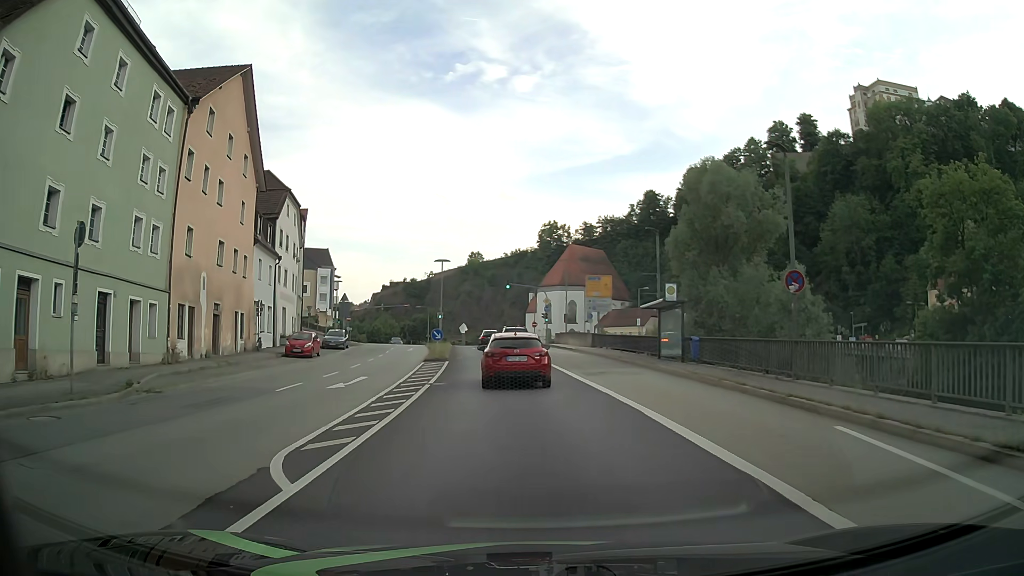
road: primary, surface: asphalt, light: Day
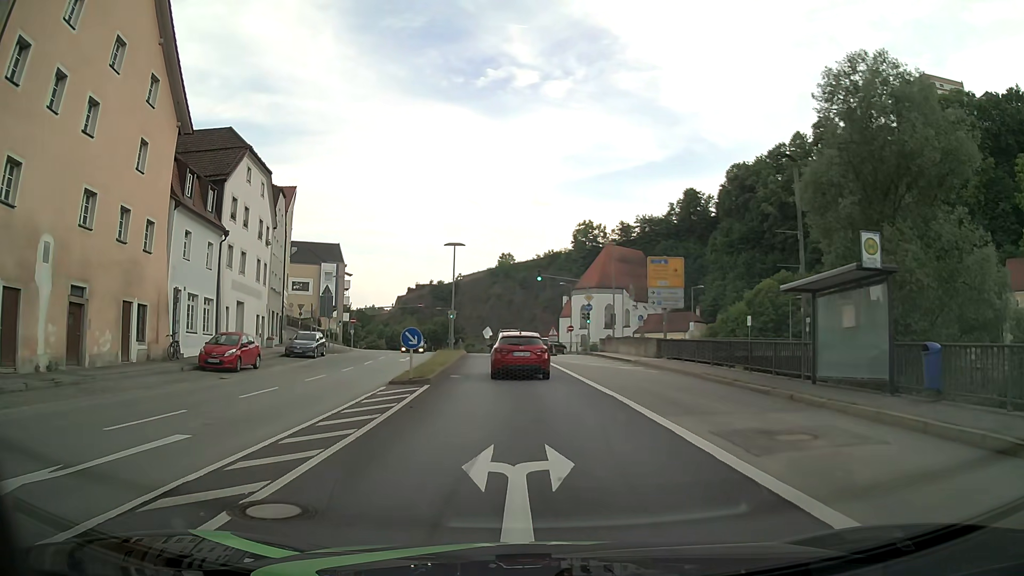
(-0.4, +14.5) m; -3°
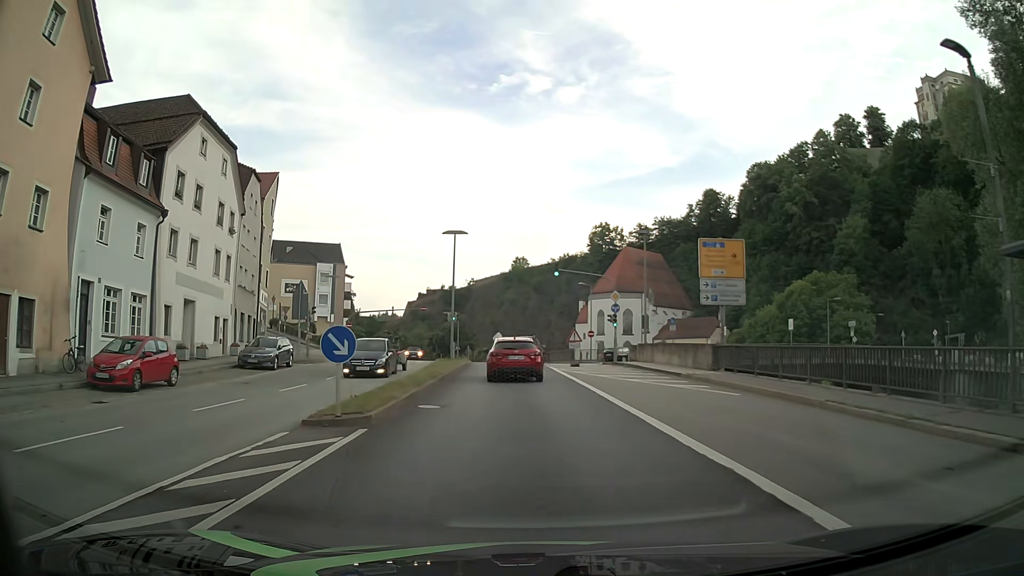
(-0.1, +8.5) m; -1°
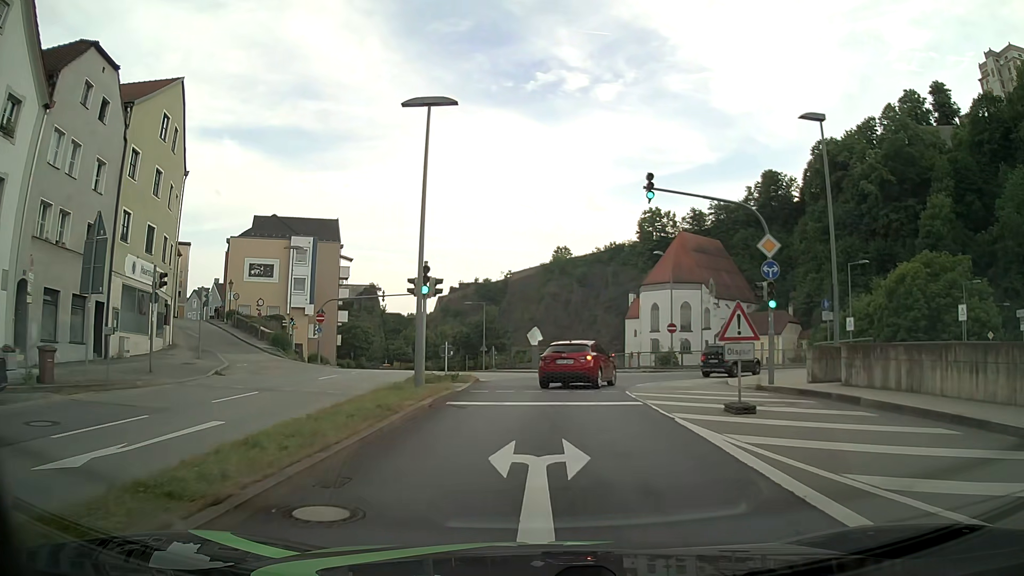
(-0.9, +23.2) m; -4°
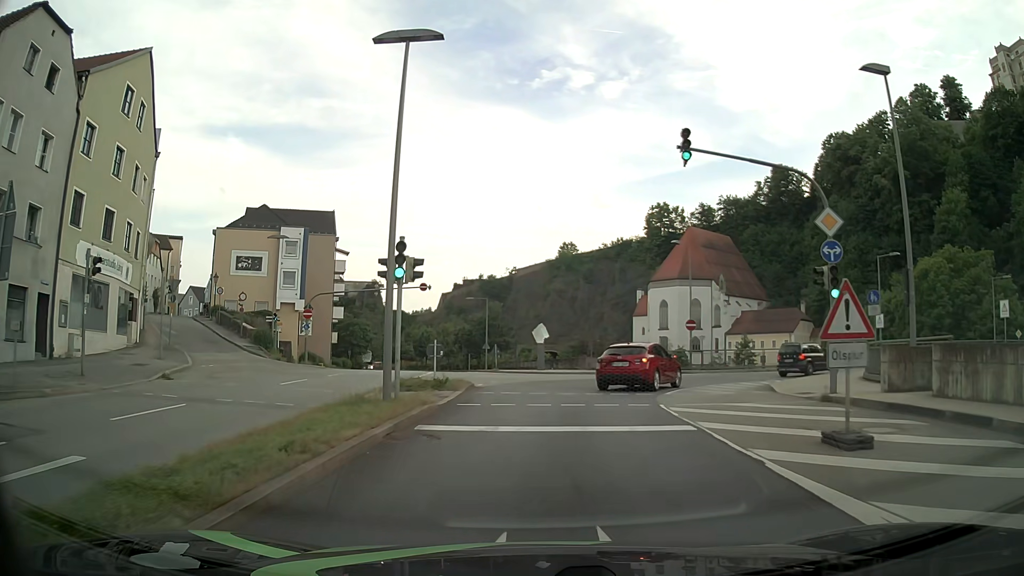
(0.0, +4.2) m; 0°
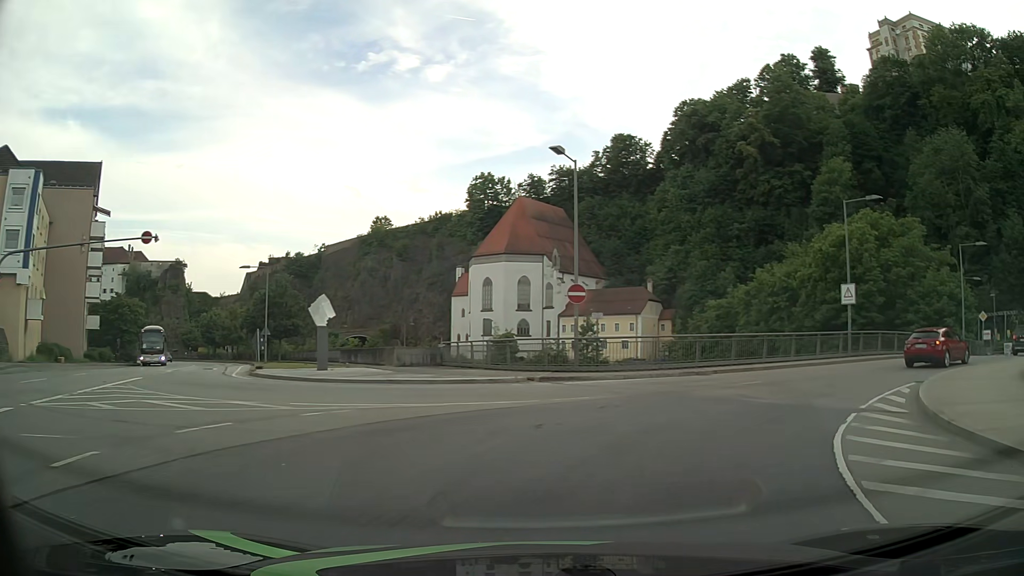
(+1.0, +18.7) m; +15°
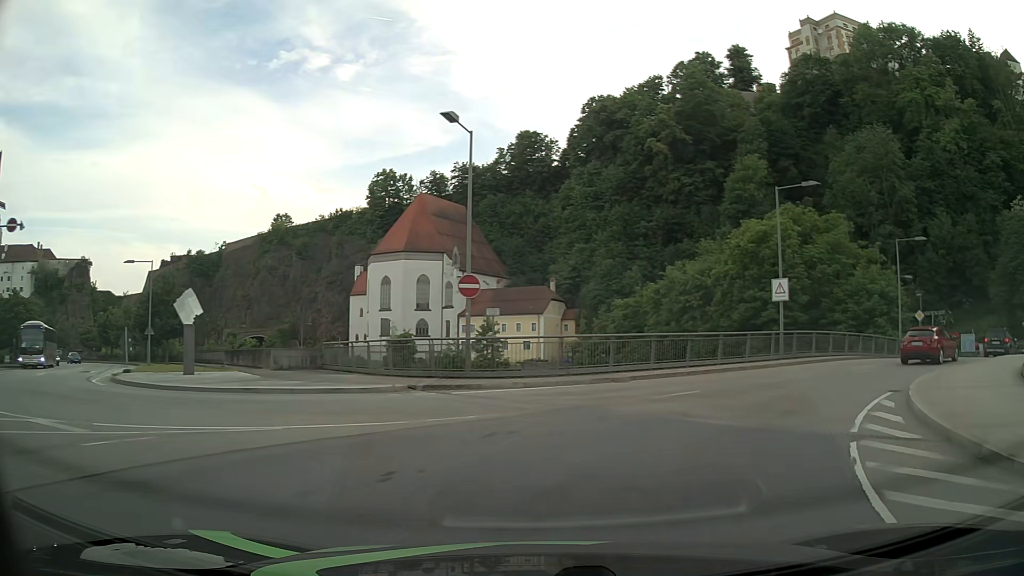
(+0.3, +3.8) m; +8°
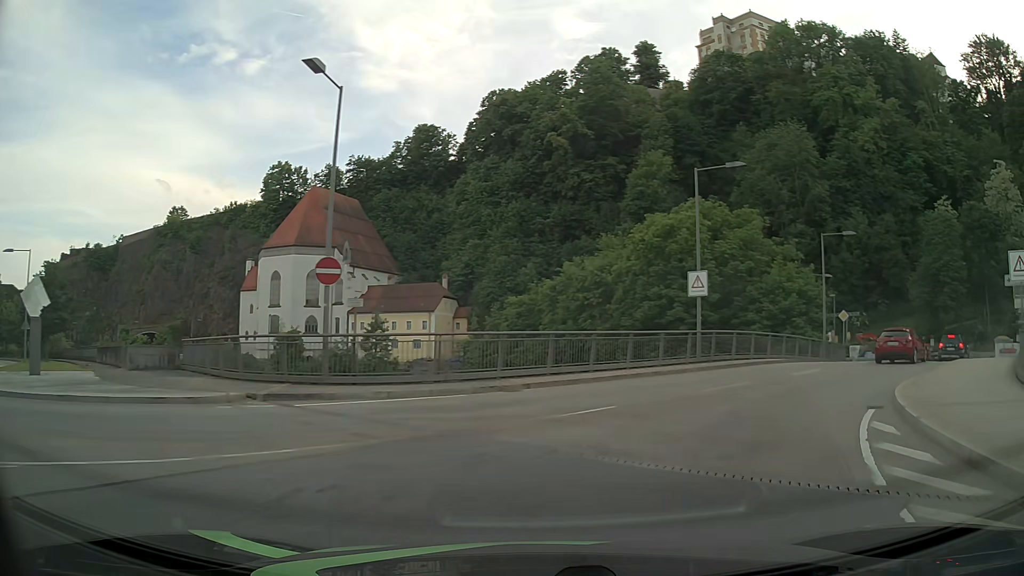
(+0.3, +4.0) m; +9°
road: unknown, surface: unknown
(+2, +10) (+8, +18) (+15, +25) (+22, +32) (+29, +39) (+35, +47) (+38, +56) (+36, +66) (+29, +73) (+21, +79) m
